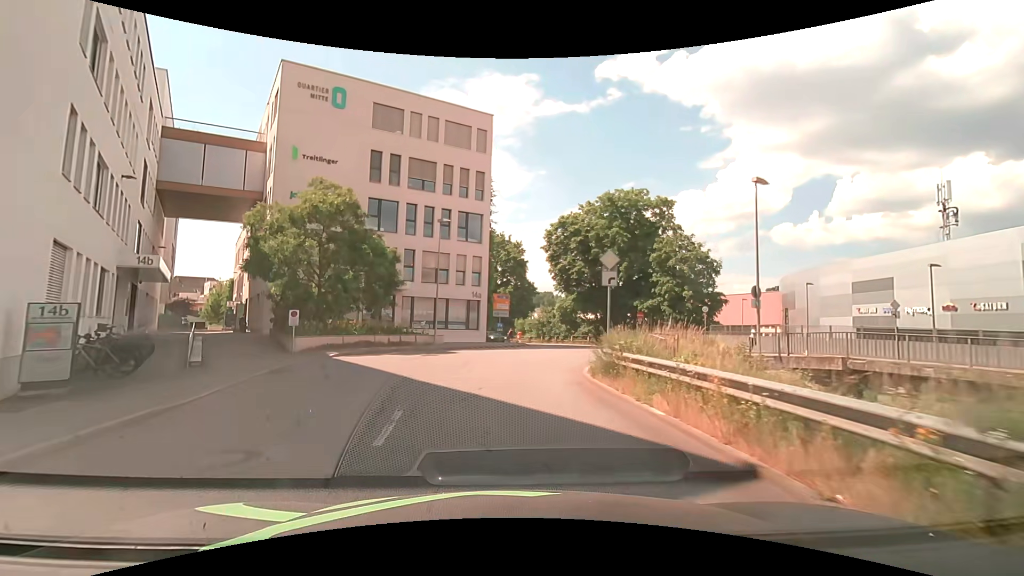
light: Day
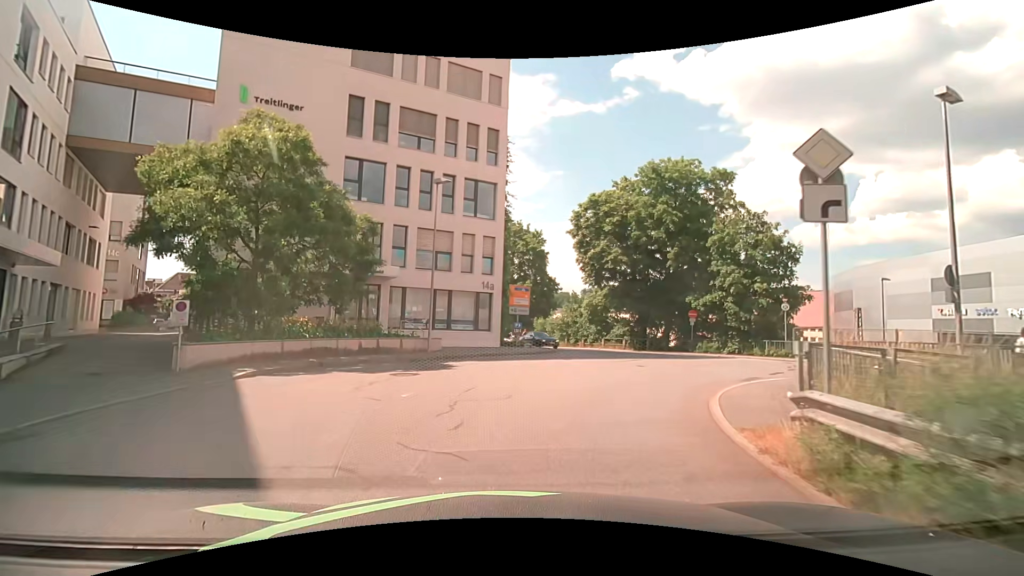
(-0.3, +8.6) m; -3°
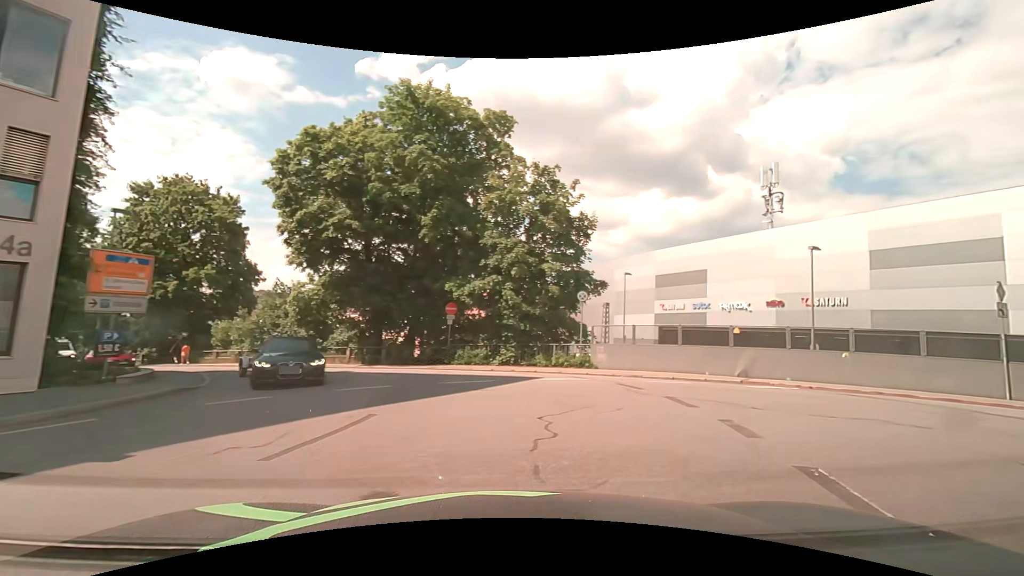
(+2.4, +13.0) m; +29°
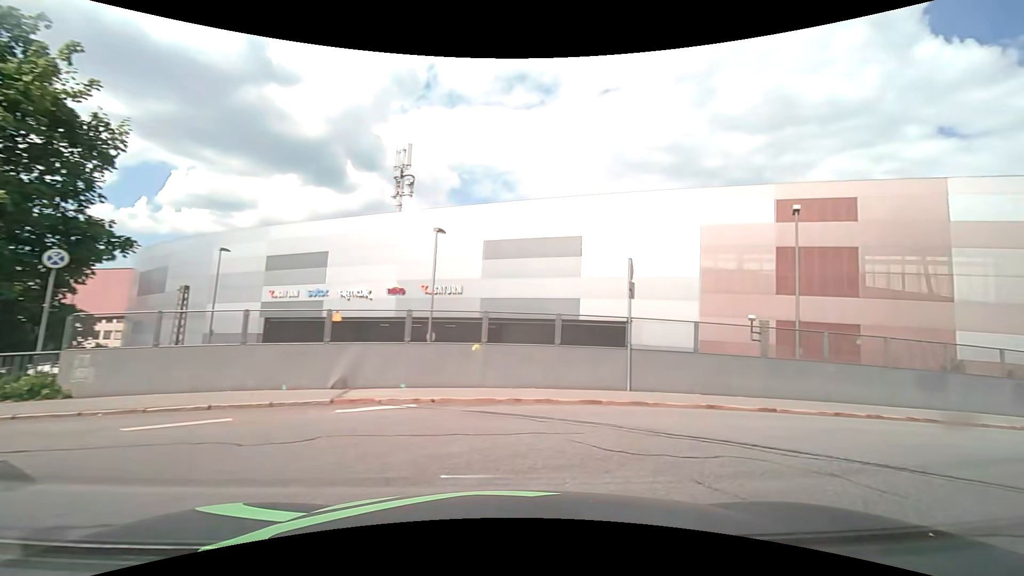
(+2.4, +6.9) m; +40°
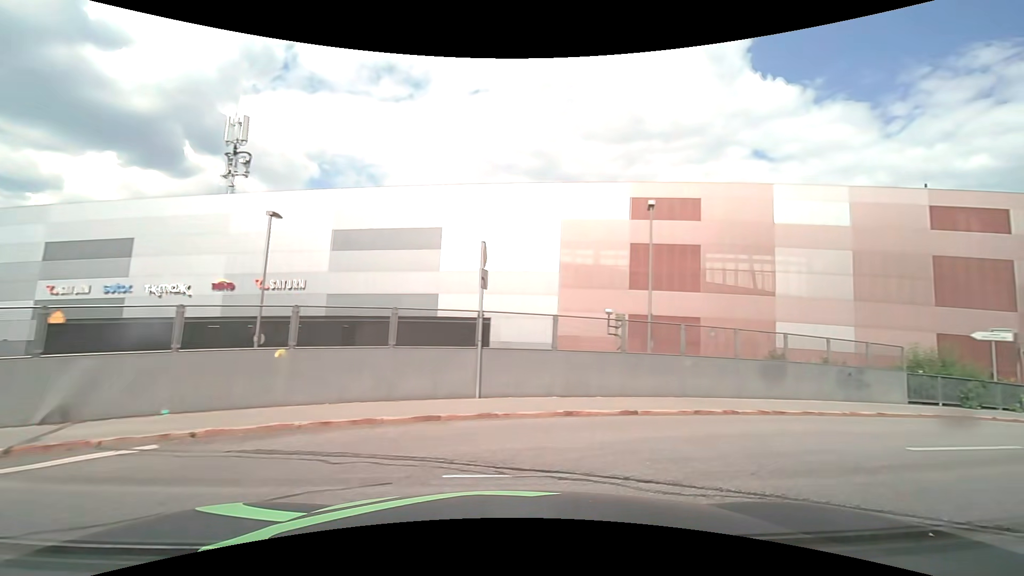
(+0.3, +2.2) m; +15°
